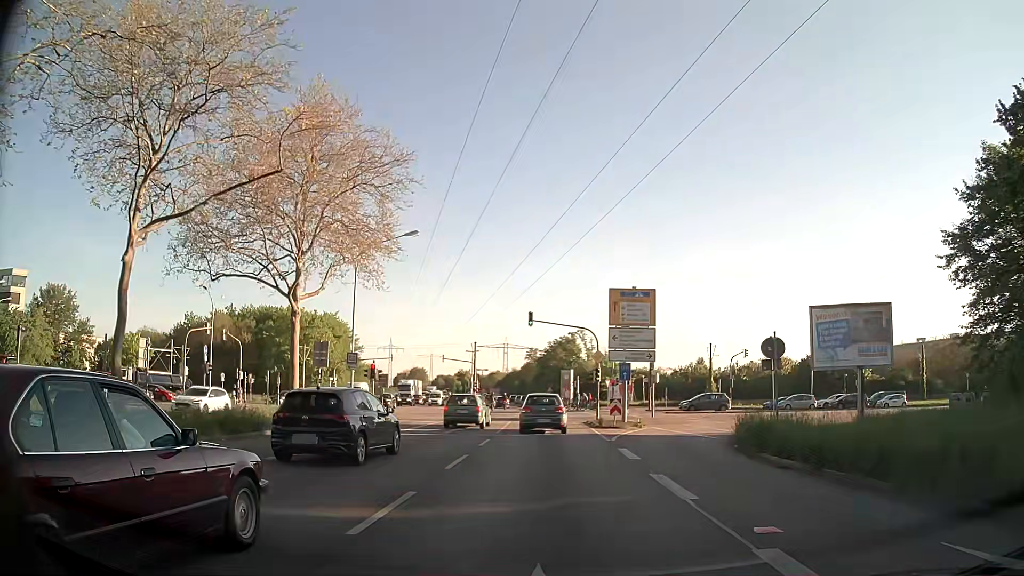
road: primary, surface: asphalt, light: Day
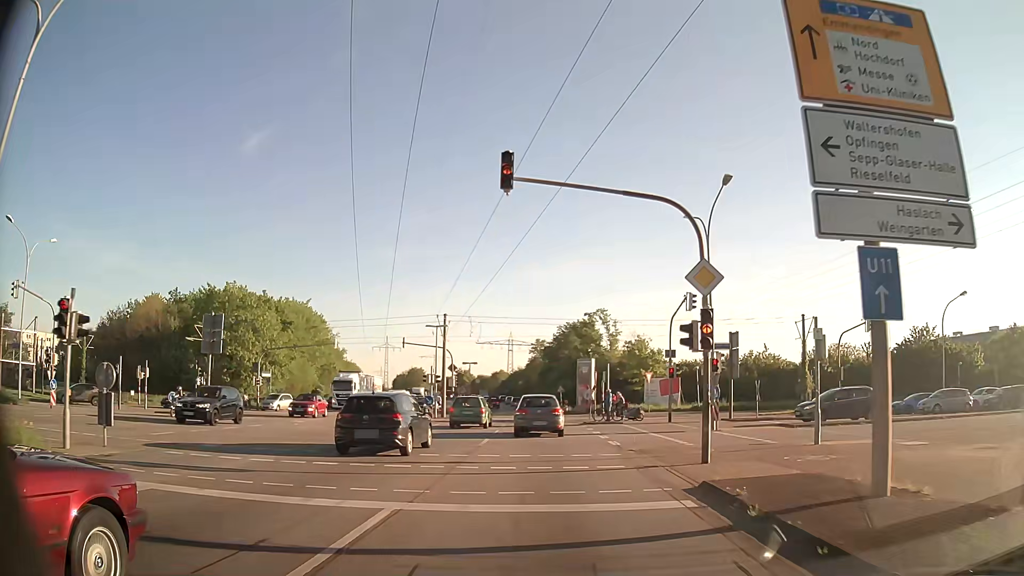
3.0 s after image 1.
(+0.3, +27.0) m; 0°
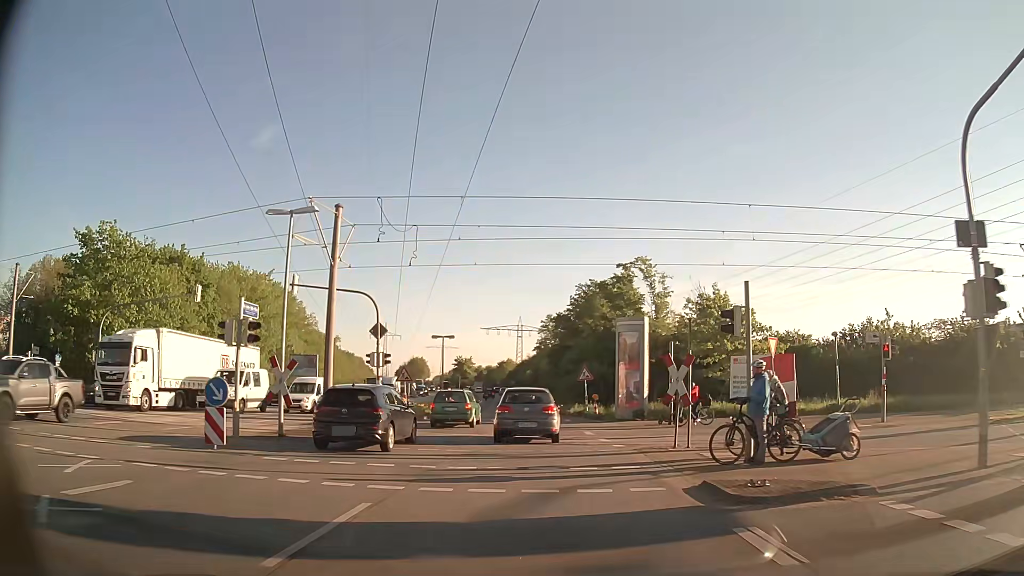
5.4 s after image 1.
(-0.1, +27.0) m; -1°
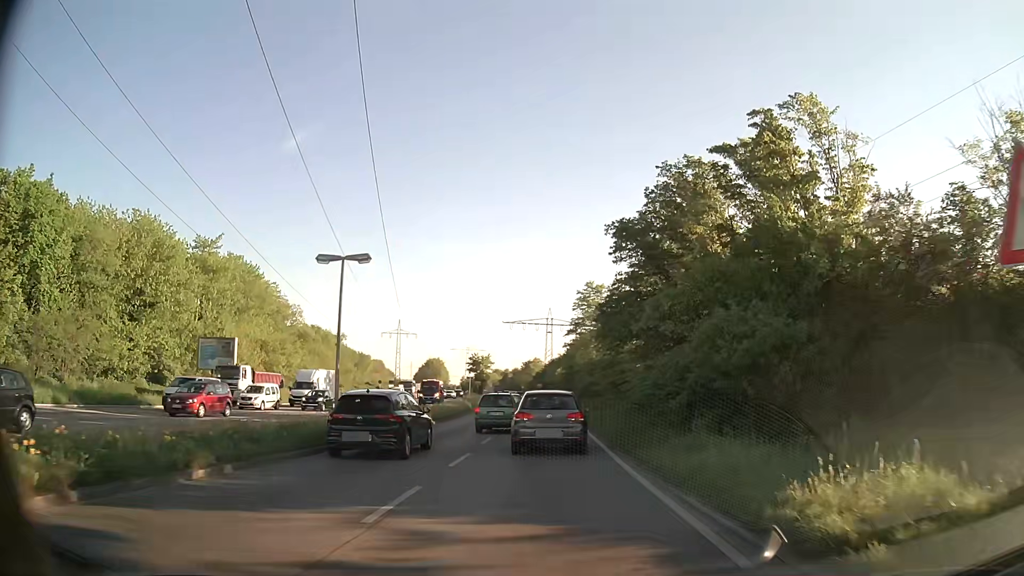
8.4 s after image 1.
(-0.8, +30.9) m; -3°
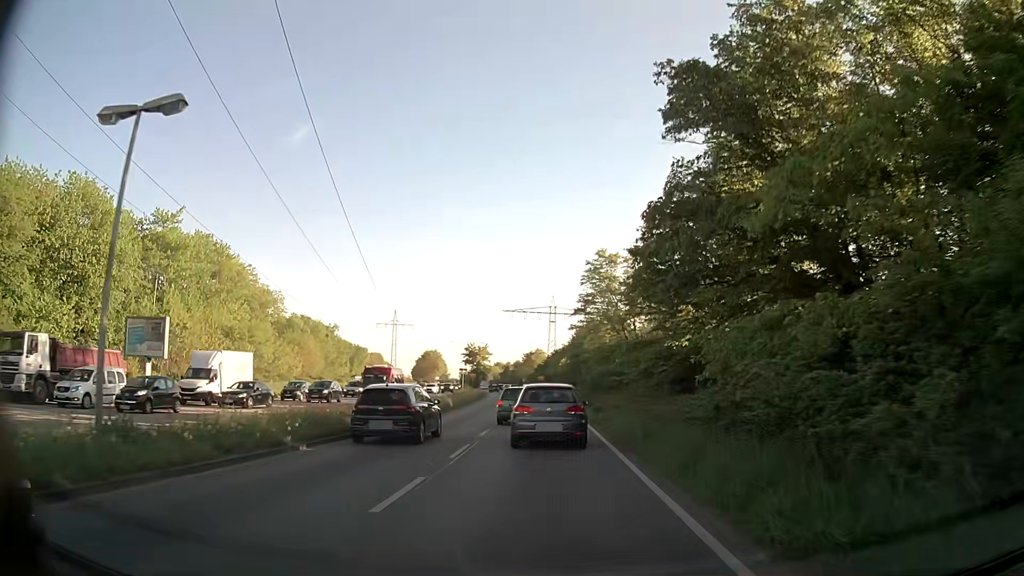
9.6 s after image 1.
(+0.1, +11.6) m; +1°
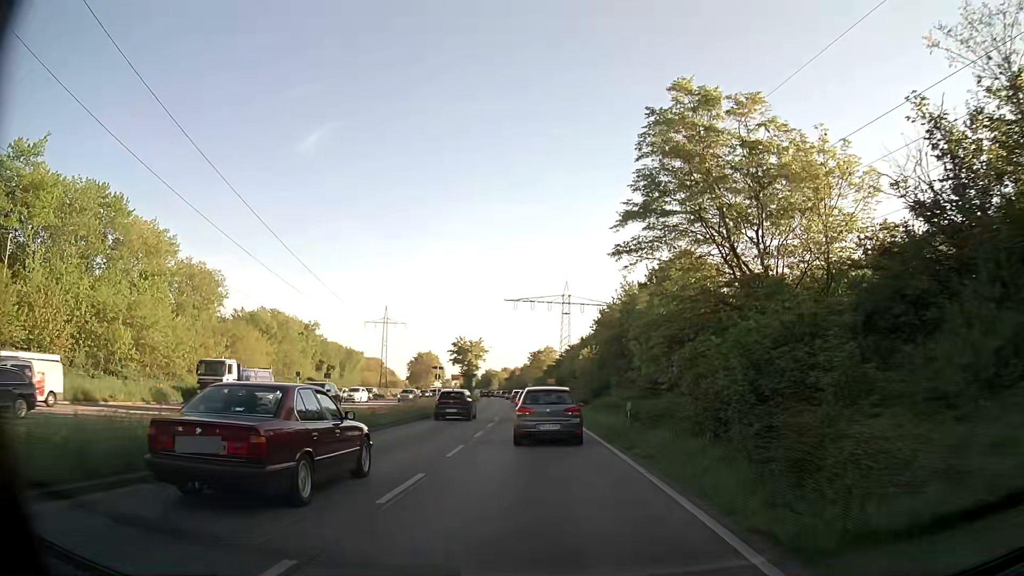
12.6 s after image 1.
(-0.5, +29.6) m; -2°
